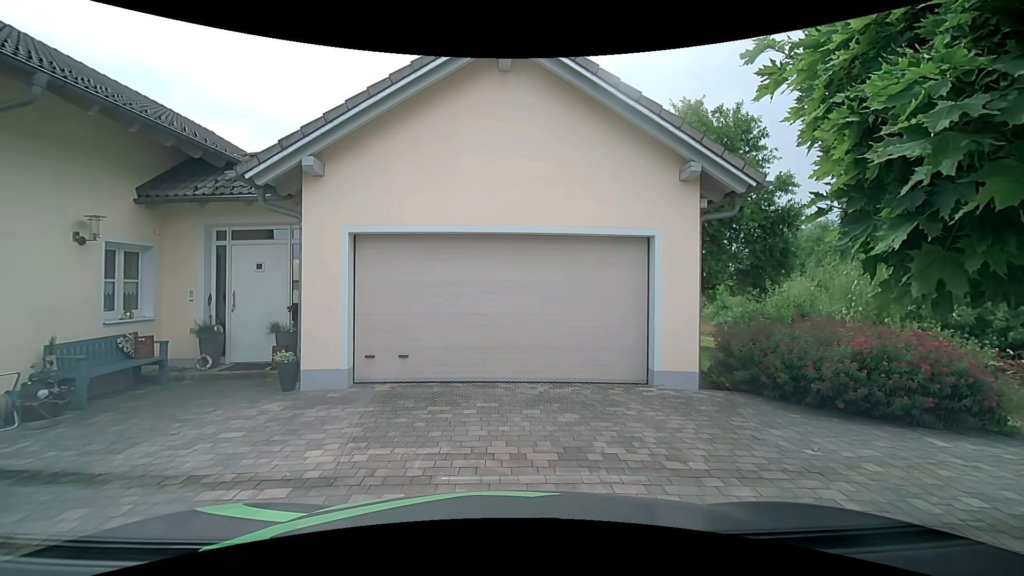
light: Day
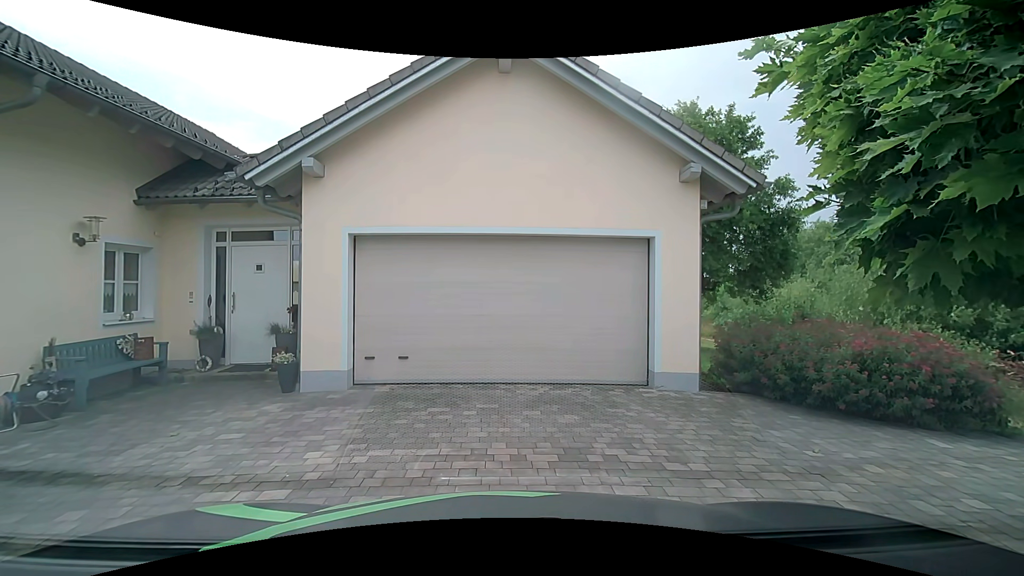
(0.0, 0.0) m; 0°
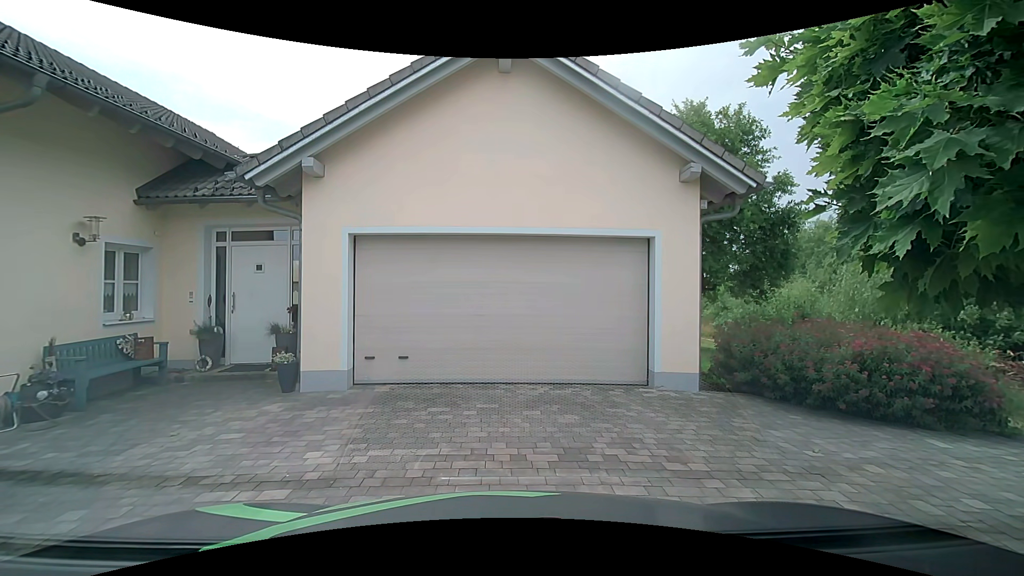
(0.0, 0.0) m; 0°
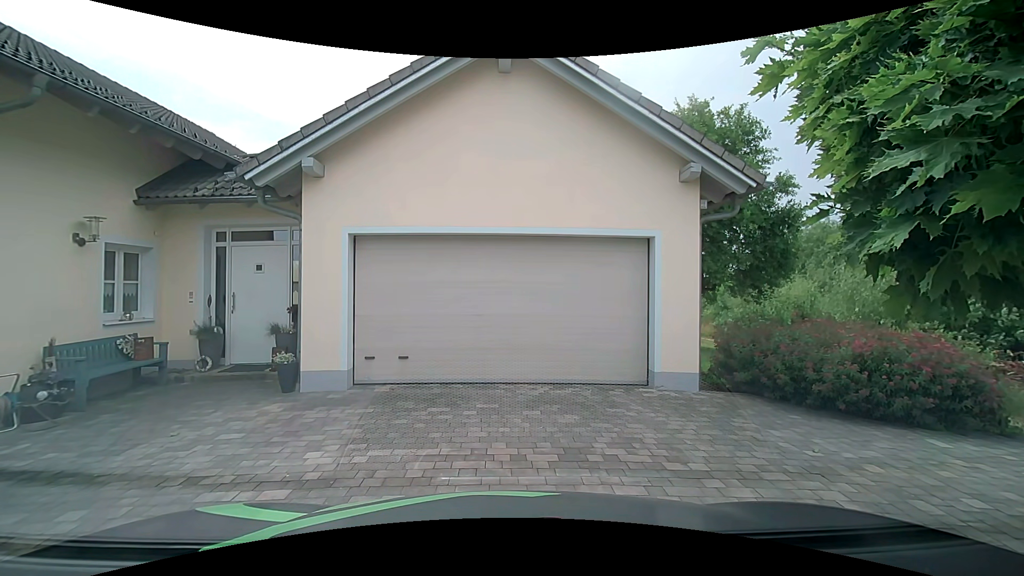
(0.0, 0.0) m; 0°
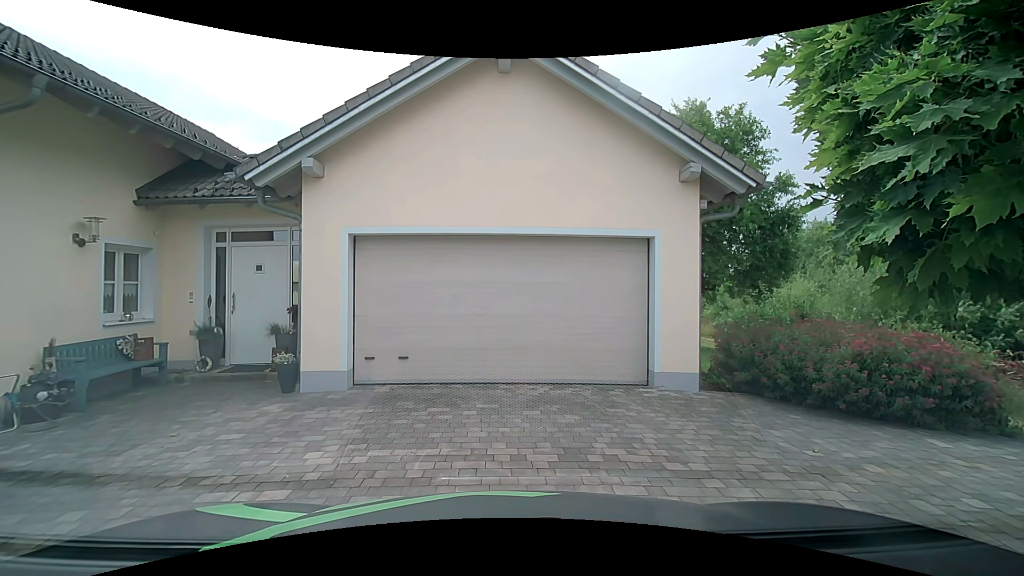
(0.0, 0.0) m; 0°
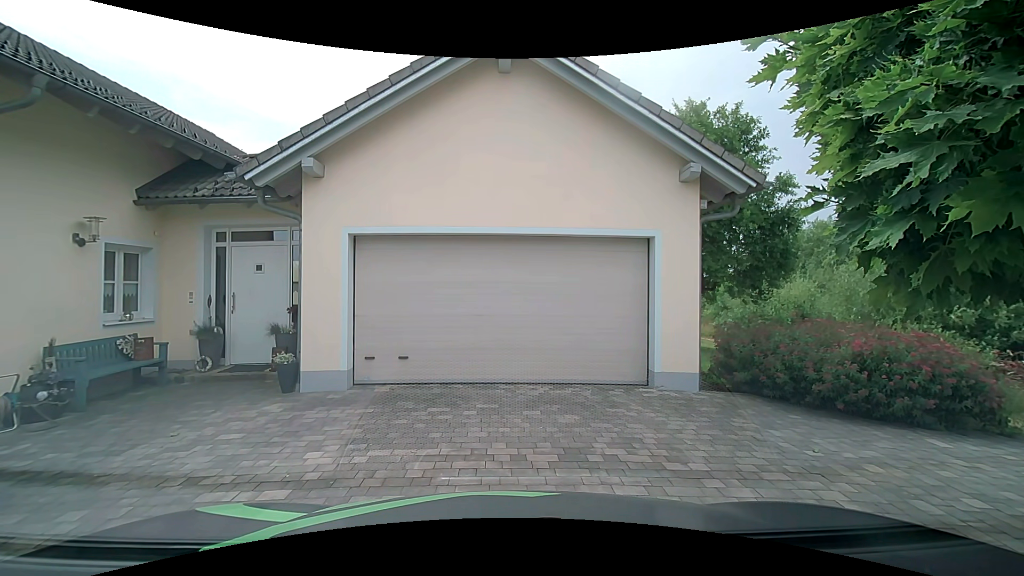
(0.0, 0.0) m; 0°
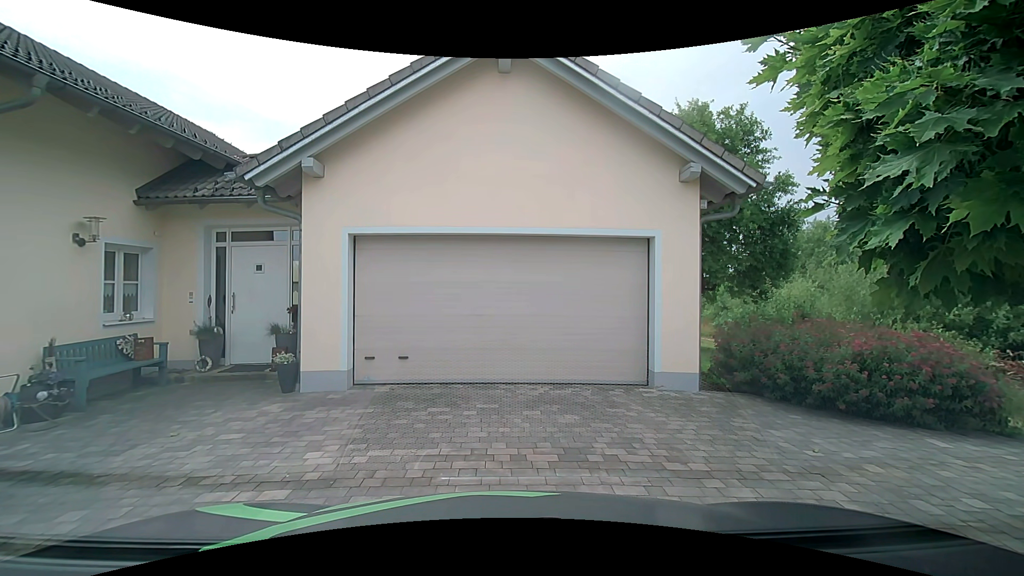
(0.0, 0.0) m; 0°
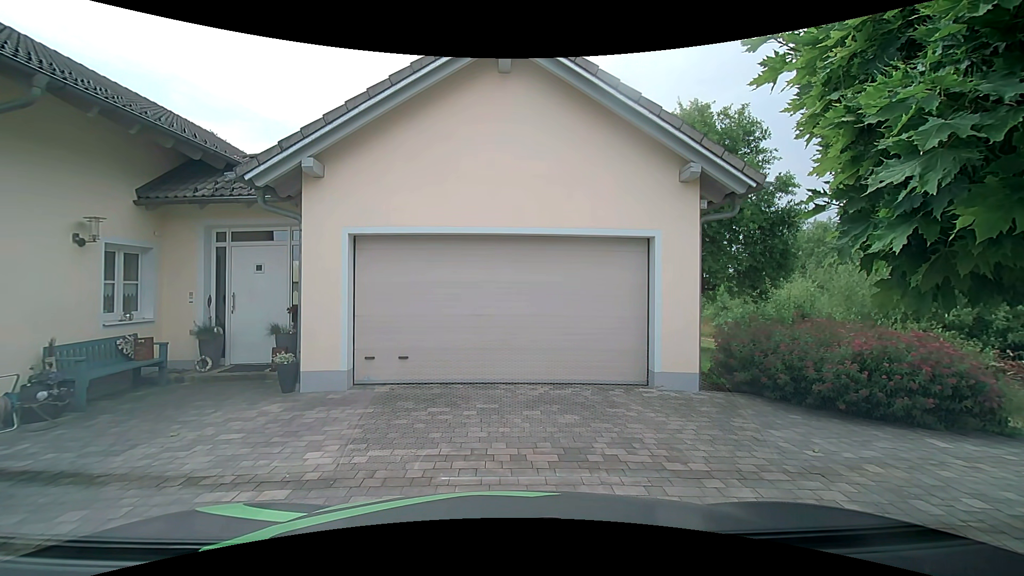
(0.0, 0.0) m; 0°
